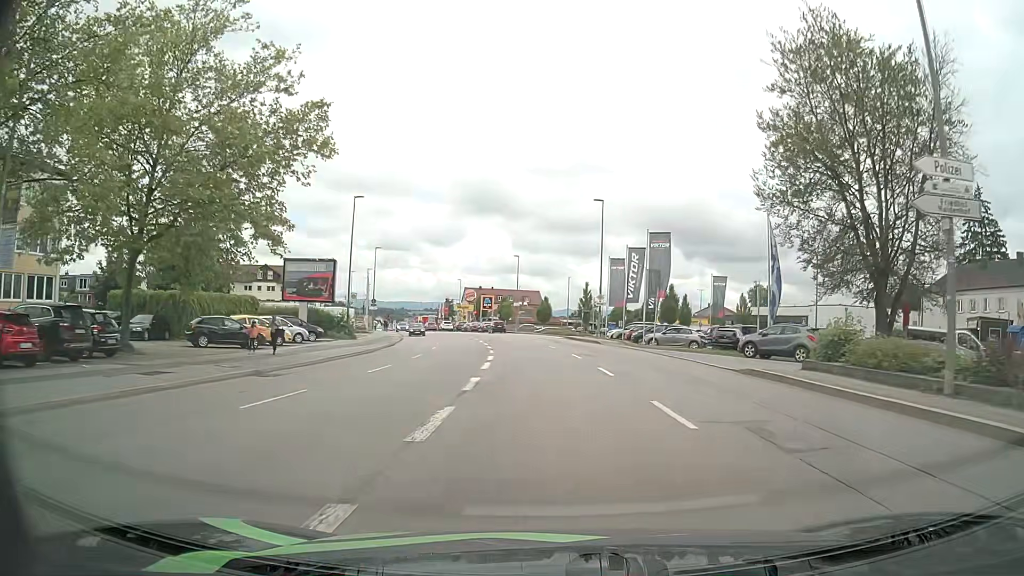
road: tertiary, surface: asphalt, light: Day
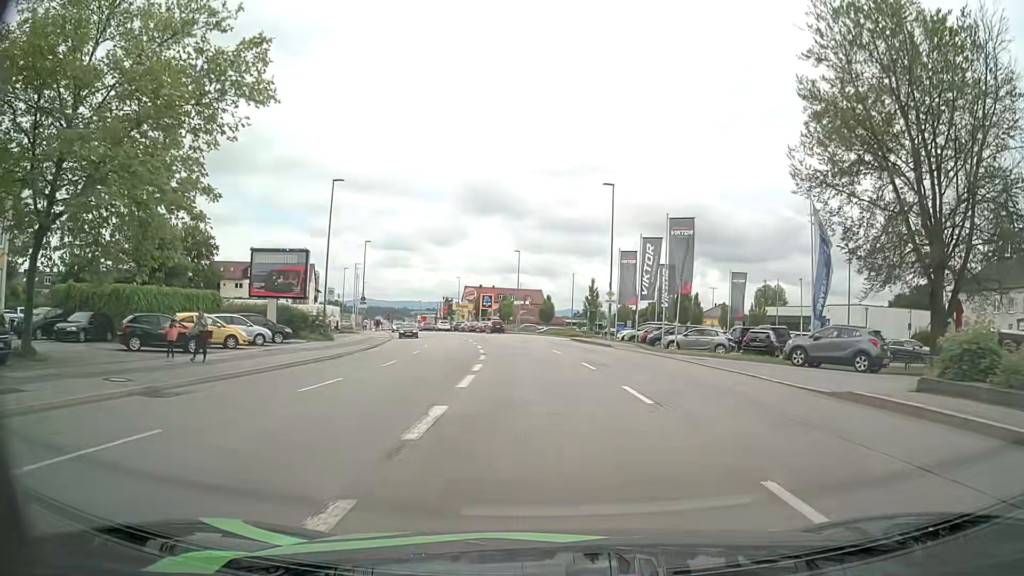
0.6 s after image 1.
(0.0, +5.8) m; 0°
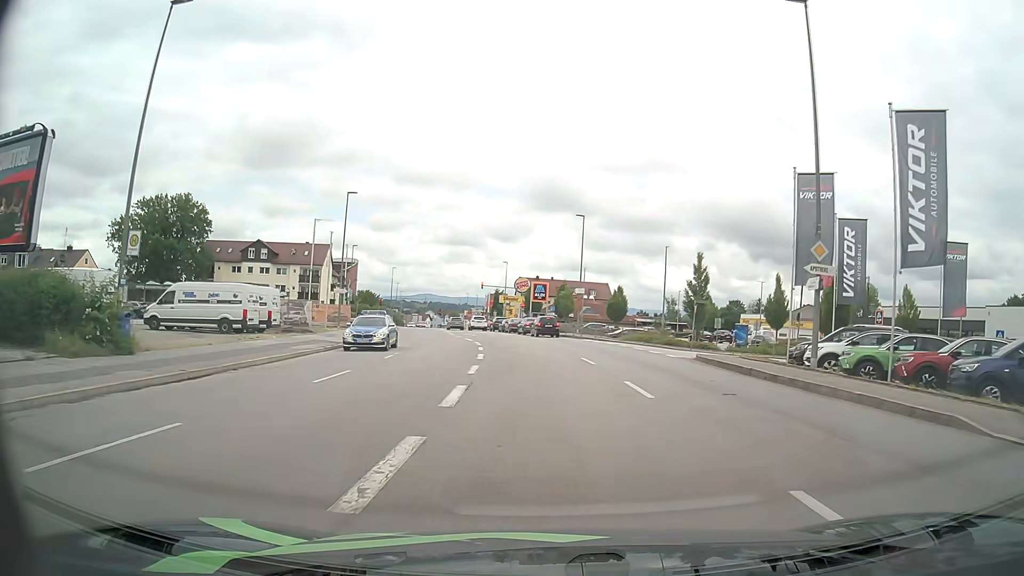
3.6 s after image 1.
(-1.1, +26.9) m; -5°
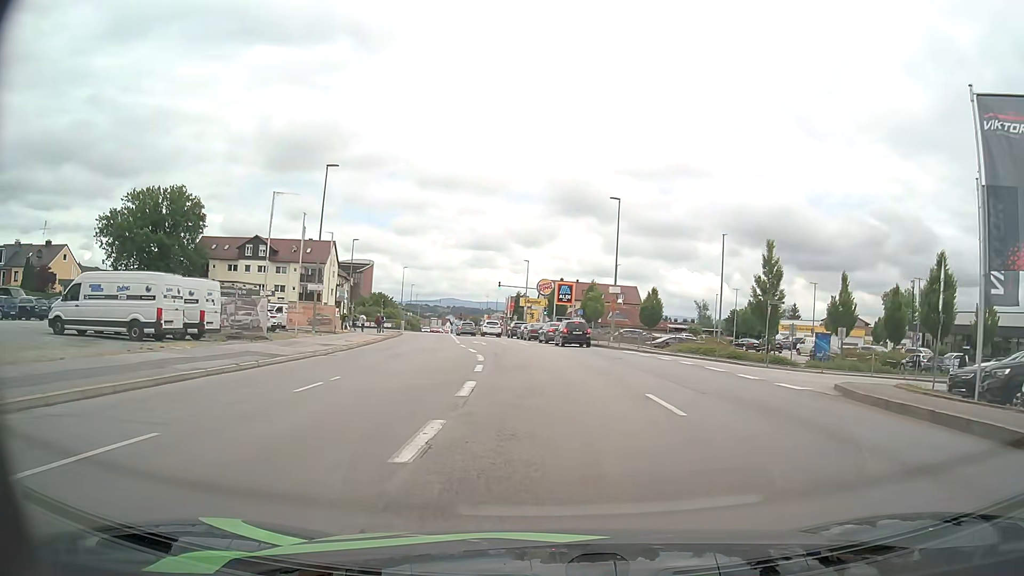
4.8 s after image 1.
(-0.2, +10.2) m; -2°
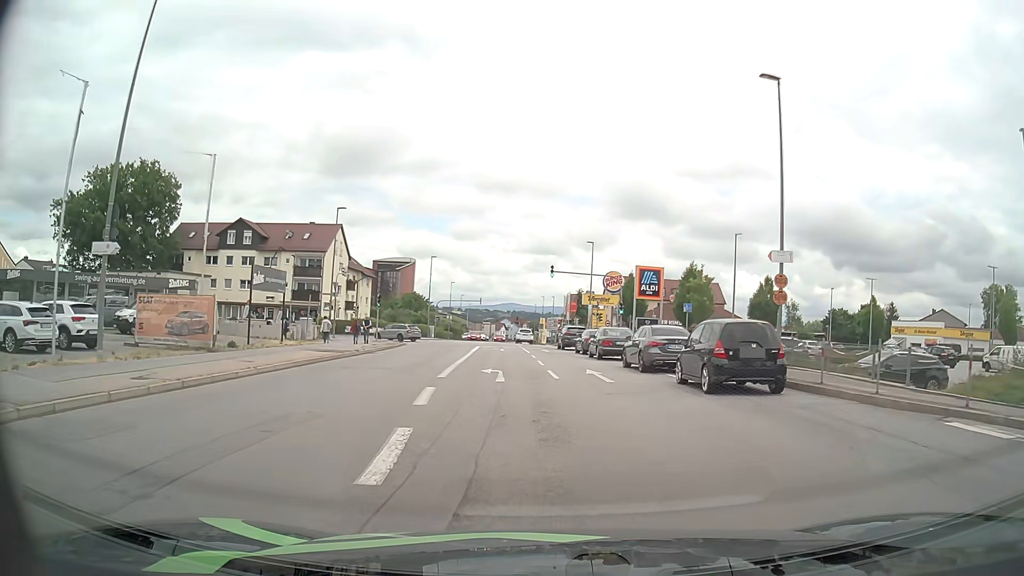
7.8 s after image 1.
(-1.0, +24.5) m; -5°
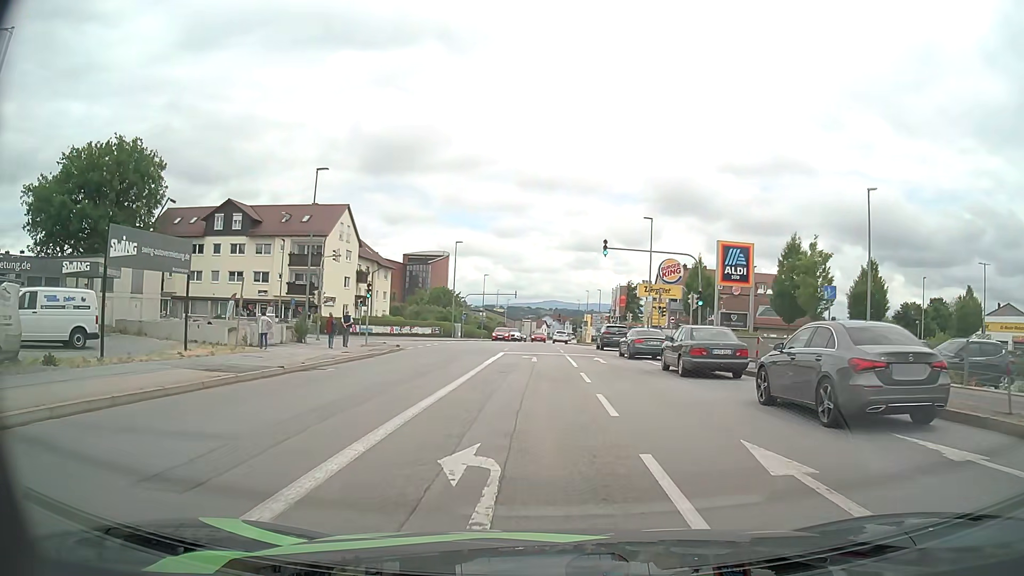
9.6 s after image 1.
(-0.4, +13.4) m; -3°
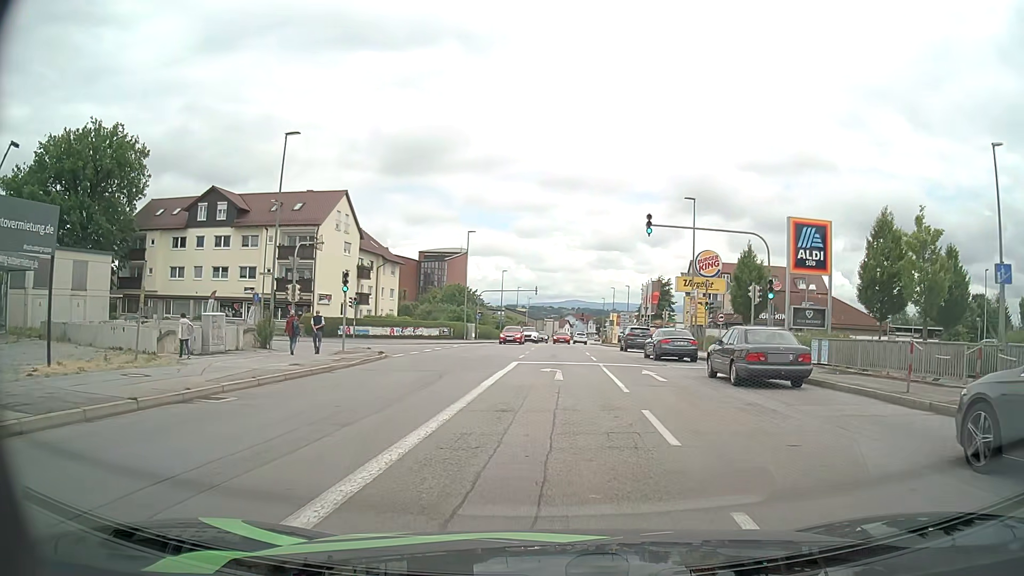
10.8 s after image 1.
(-0.2, +8.2) m; -3°
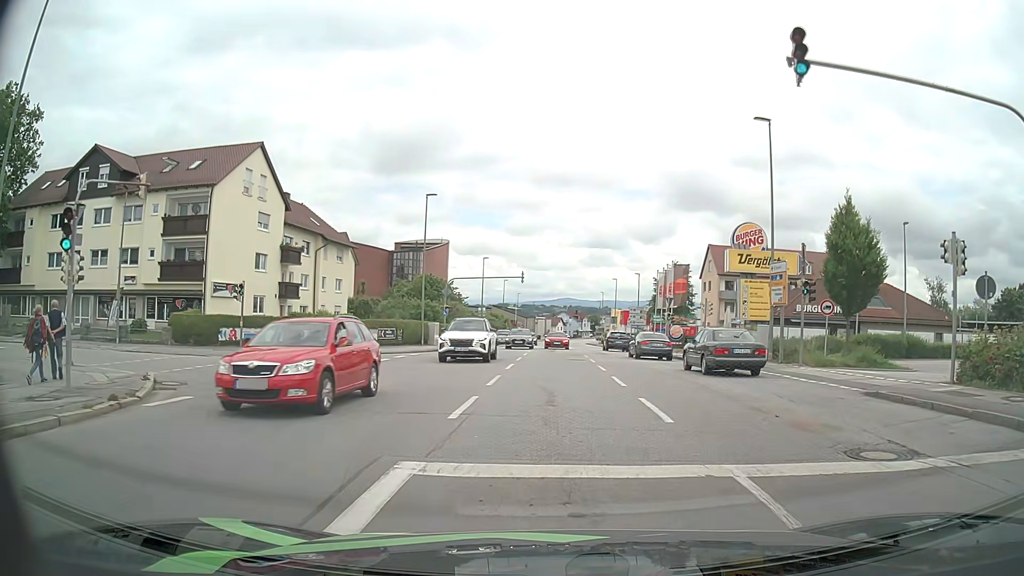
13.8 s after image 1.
(+0.2, +17.9) m; +1°
(0, +10) (0, +20) (-8, +25) (-18, +25) (-28, +26) (-38, +28) (-48, +29) (-58, +30) (-68, +31) (-78, +32) m
